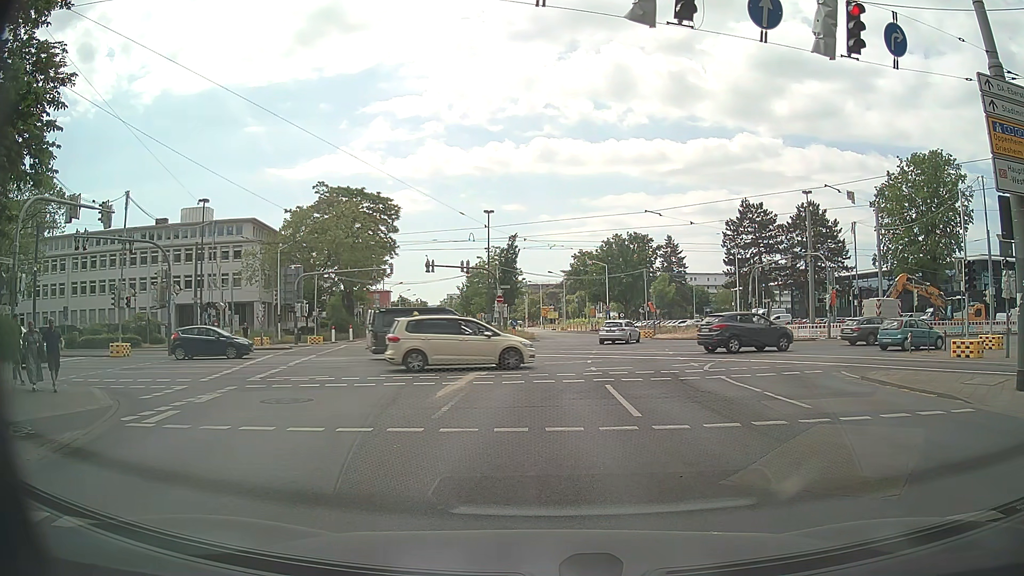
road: secondary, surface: asphalt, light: Day
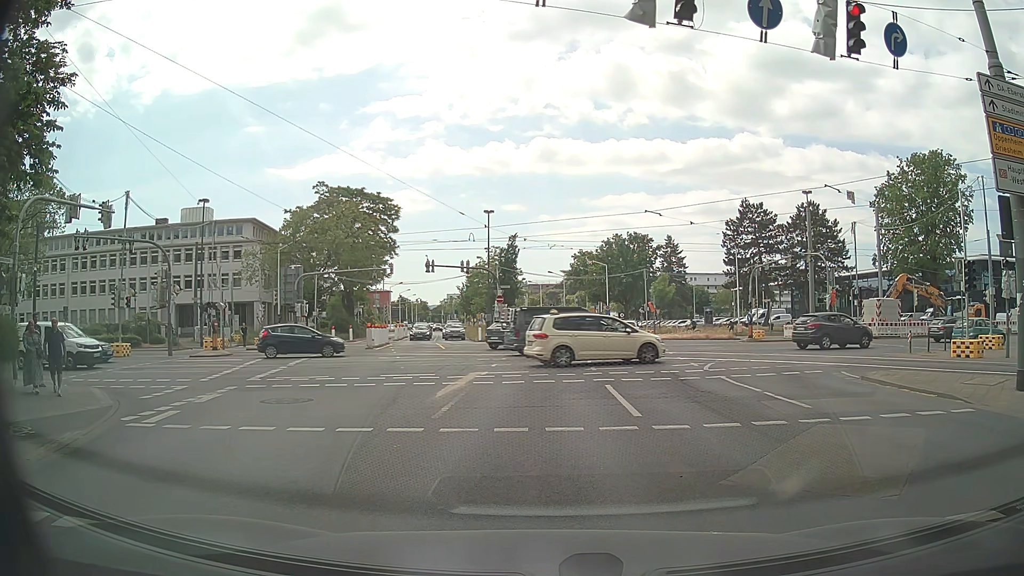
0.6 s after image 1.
(0.0, 0.0) m; 0°
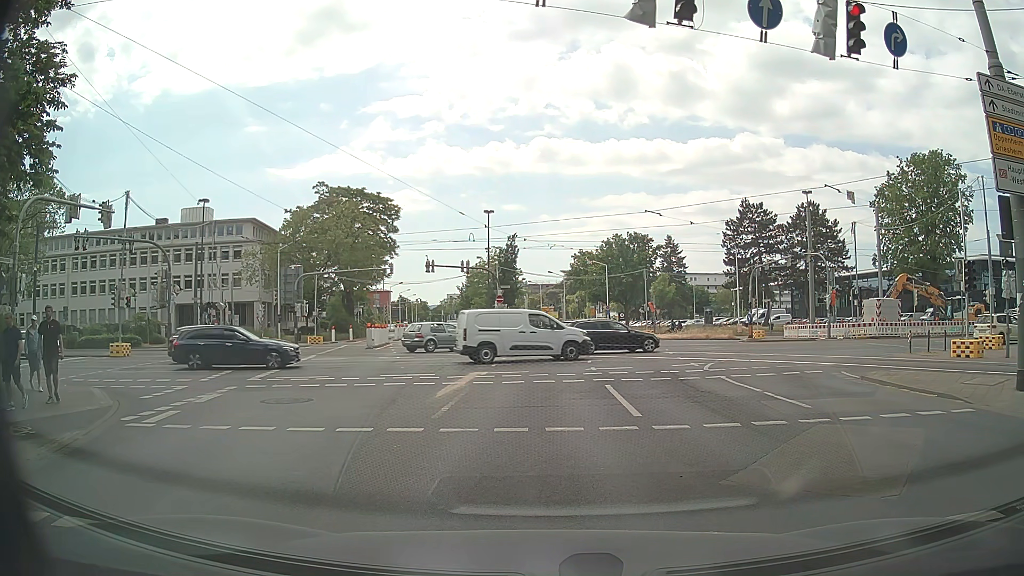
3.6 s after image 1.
(0.0, 0.0) m; 0°
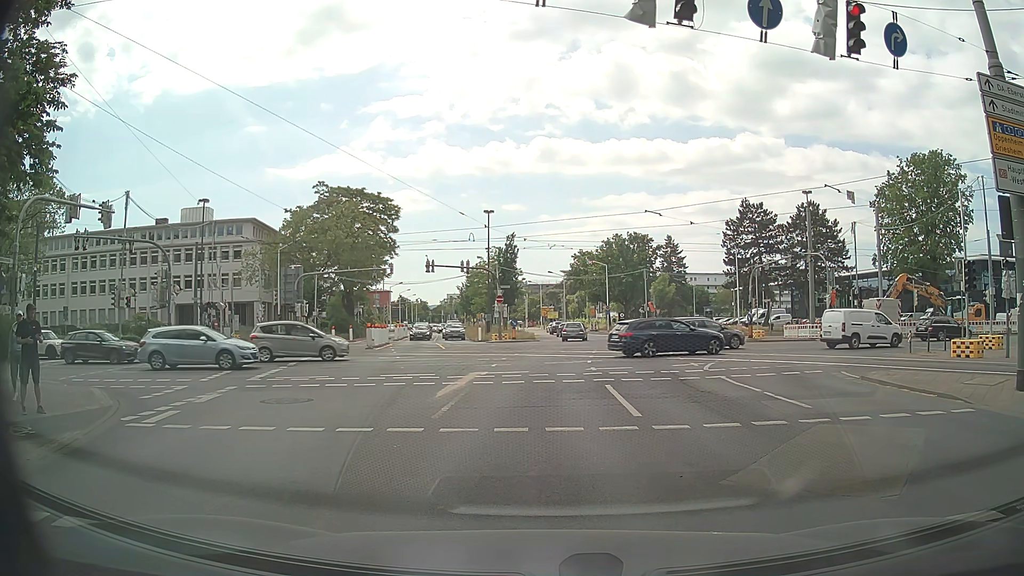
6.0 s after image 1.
(0.0, 0.0) m; 0°
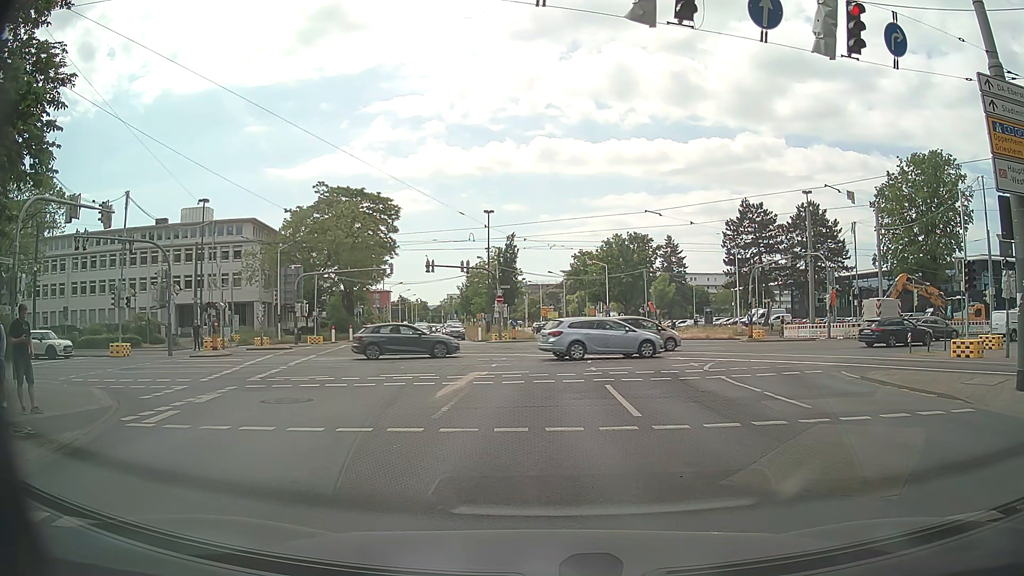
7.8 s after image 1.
(0.0, 0.0) m; 0°
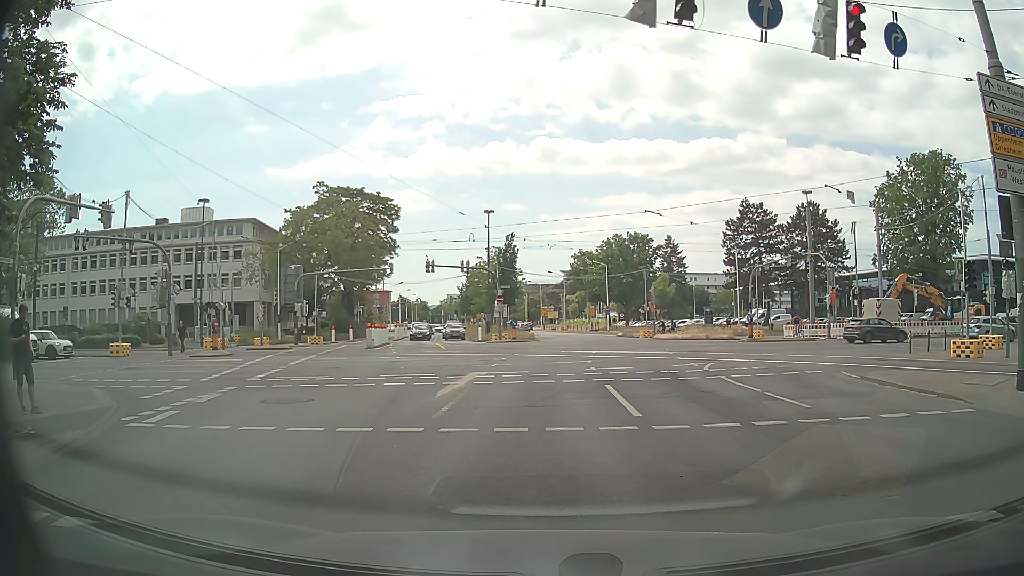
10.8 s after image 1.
(0.0, 0.0) m; 0°
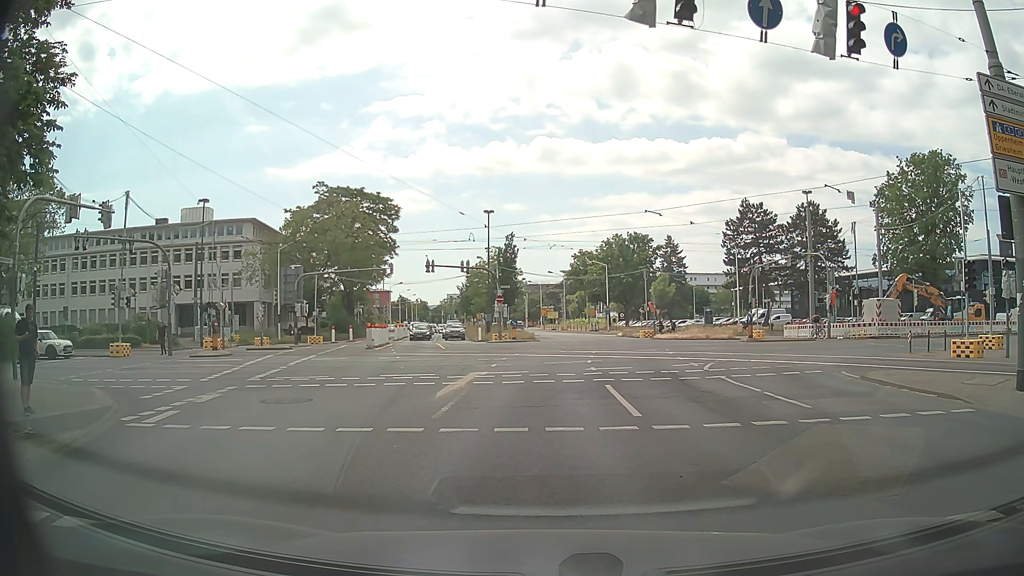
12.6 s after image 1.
(0.0, 0.0) m; 0°
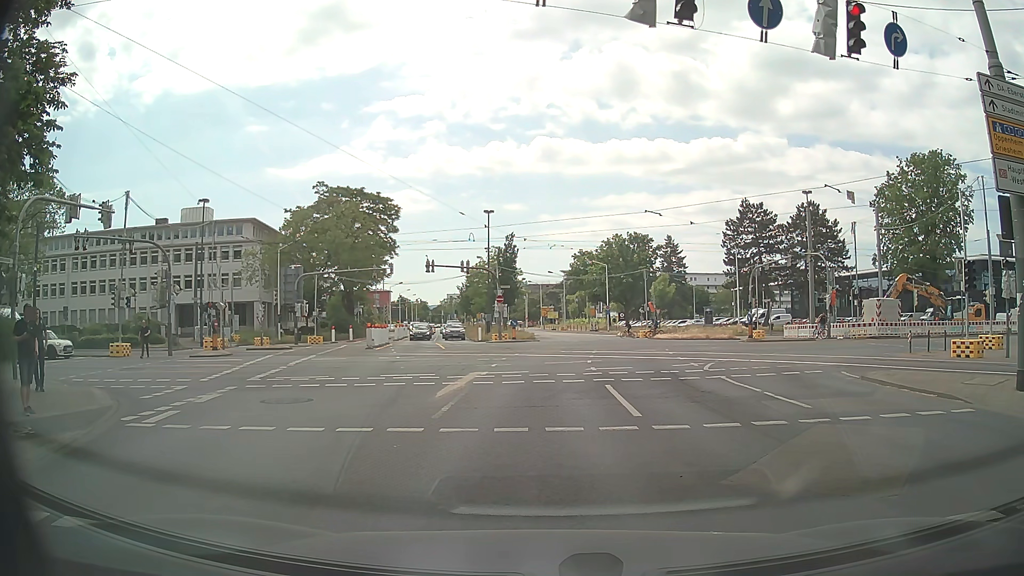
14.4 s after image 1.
(0.0, 0.0) m; 0°
(0, +10) (0, +20) (+1, +30) (+2, +40) (+2, +50) (+2, +60) (+1, +70) (-1, +80) (-2, +90) (-3, +100) m
